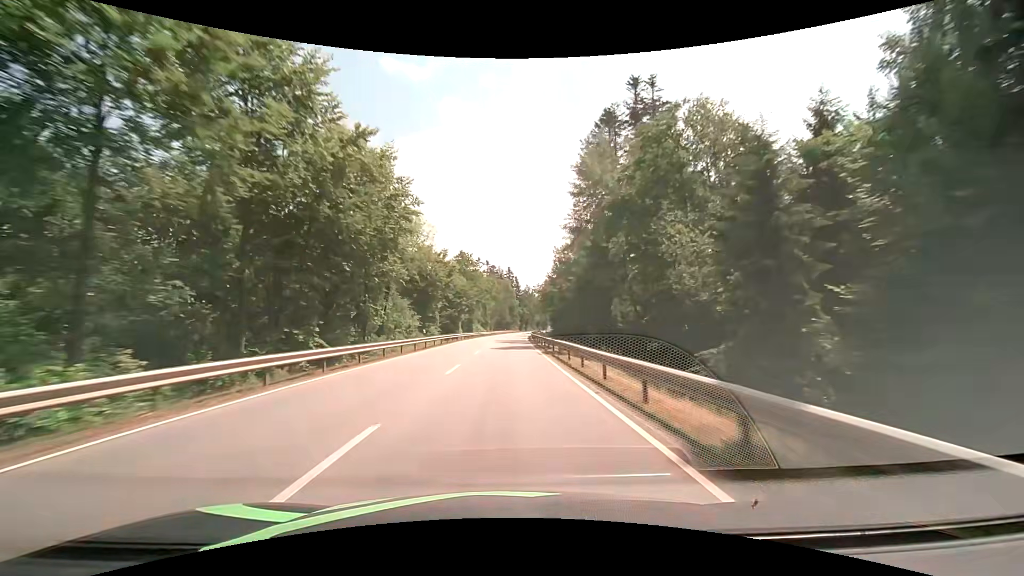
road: secondary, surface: asphalt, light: Day
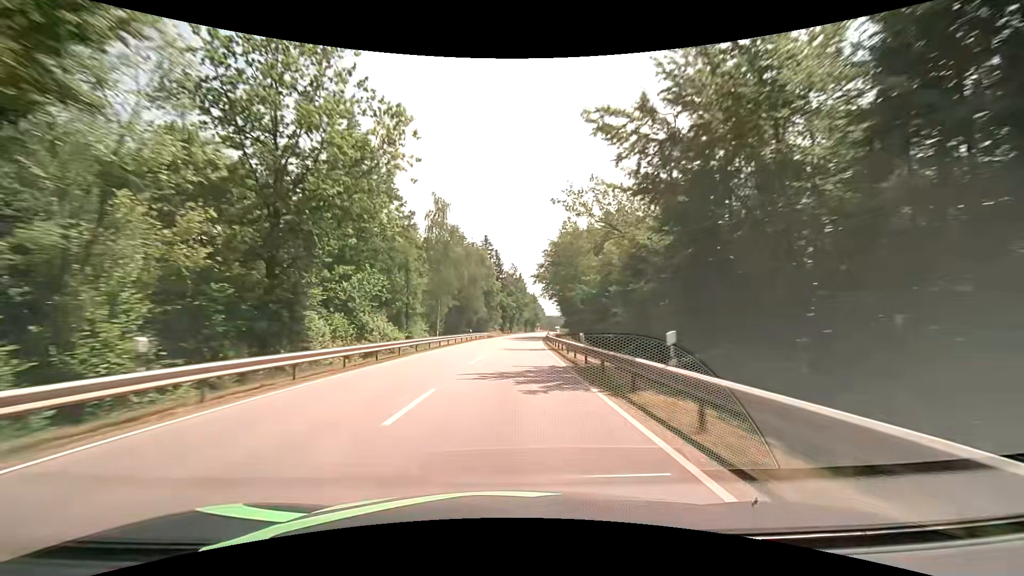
(+1.5, +78.9) m; +2°
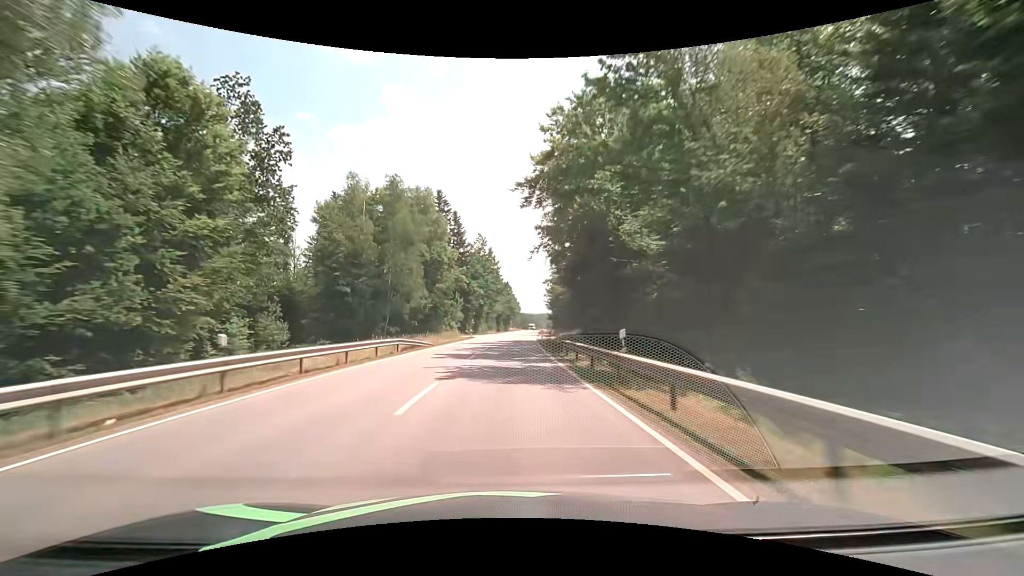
(+1.4, +46.8) m; +3°
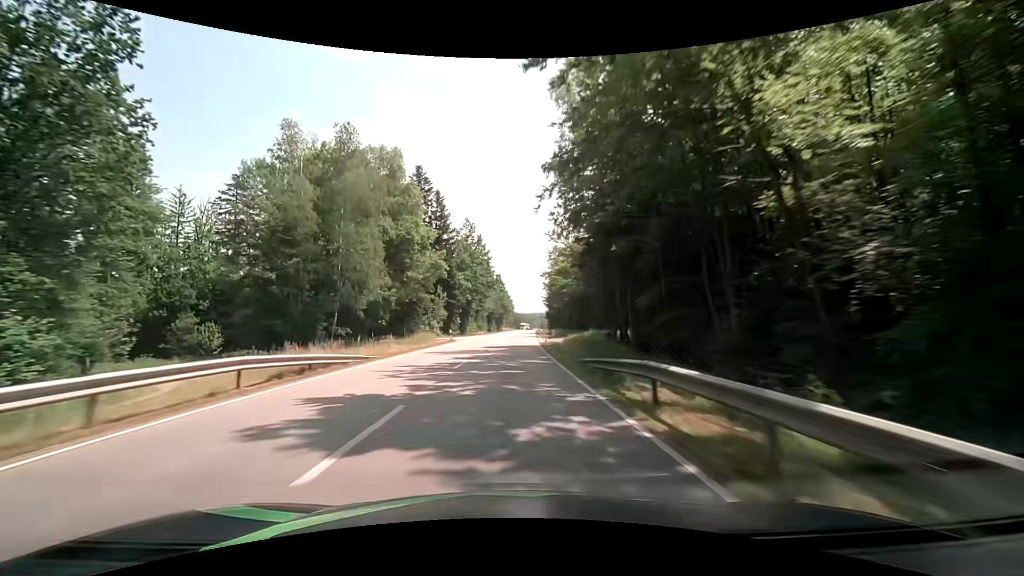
(+0.1, +15.3) m; +1°
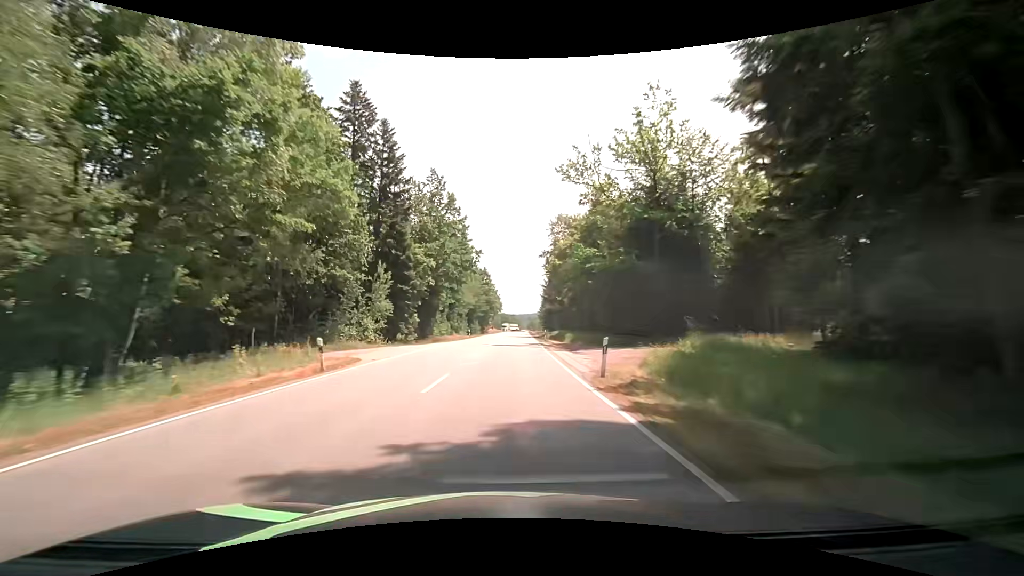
(+0.3, +29.9) m; +2°
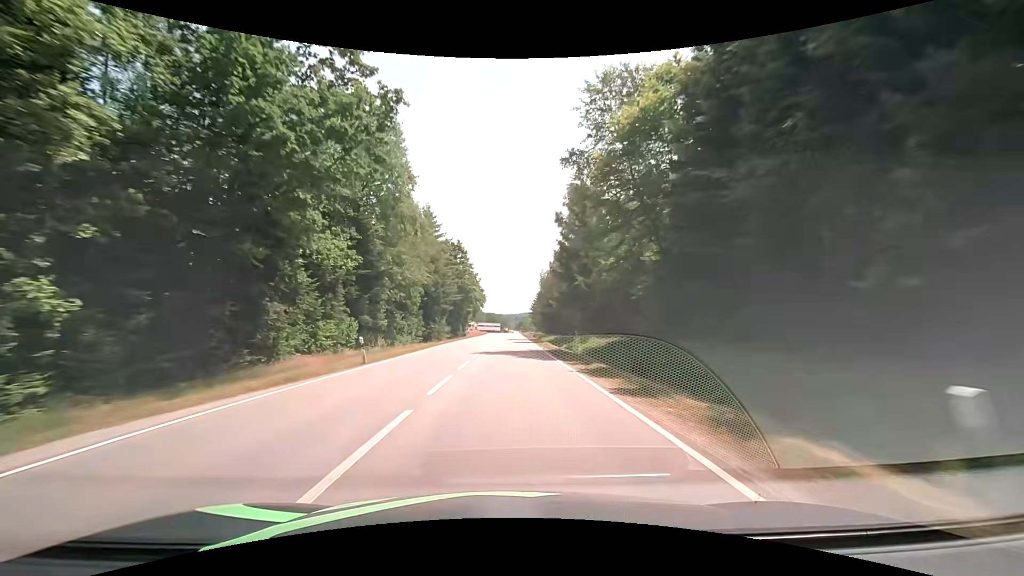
(+0.4, +42.4) m; +1°
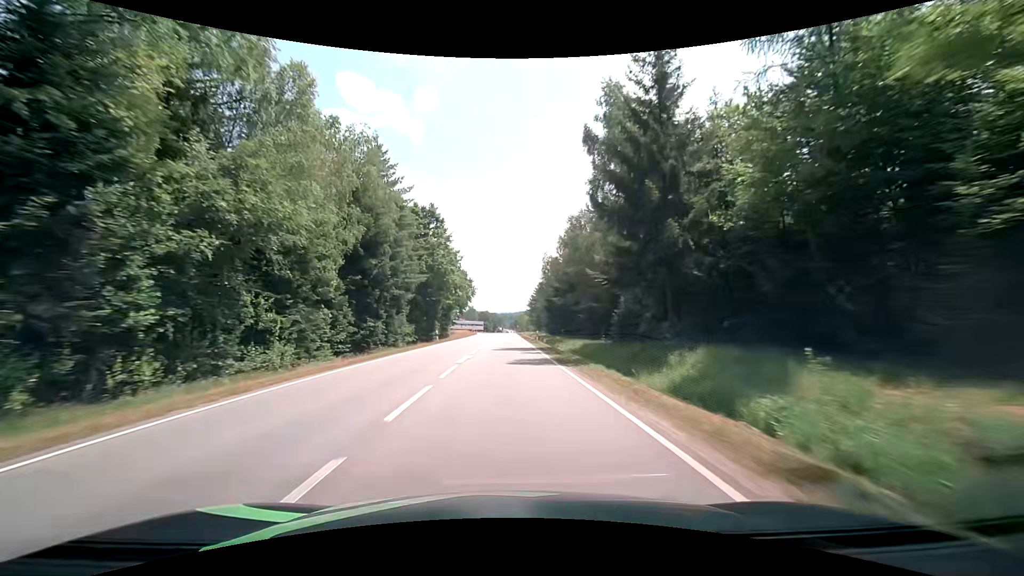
(+0.2, +26.8) m; +1°
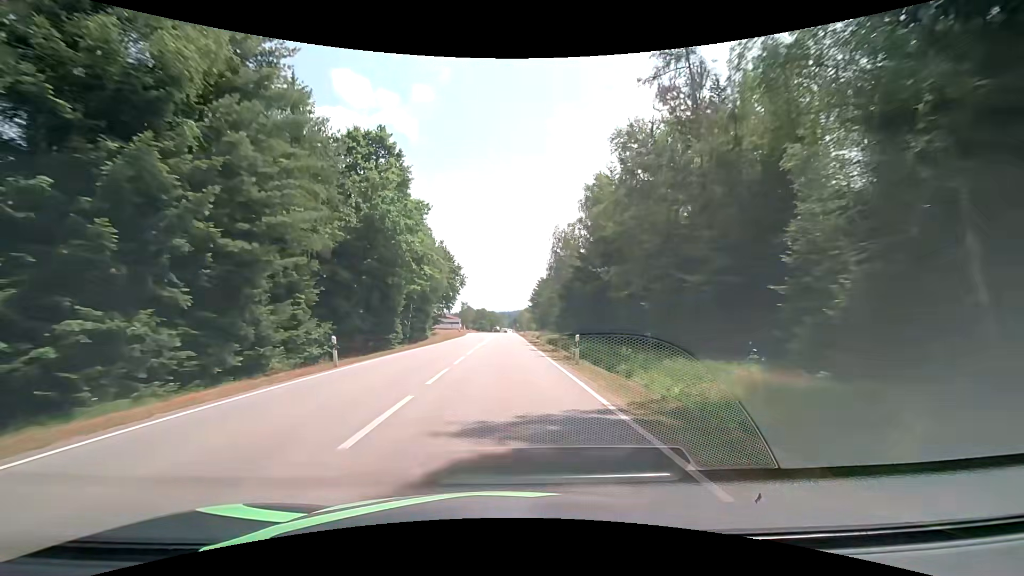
(+0.1, +25.2) m; 0°
(0, +10) (0, +20) (0, +30) (+1, +40) (+1, +50) (+1, +60) (+1, +70) (+1, +80) (+1, +90) (0, +100) m
